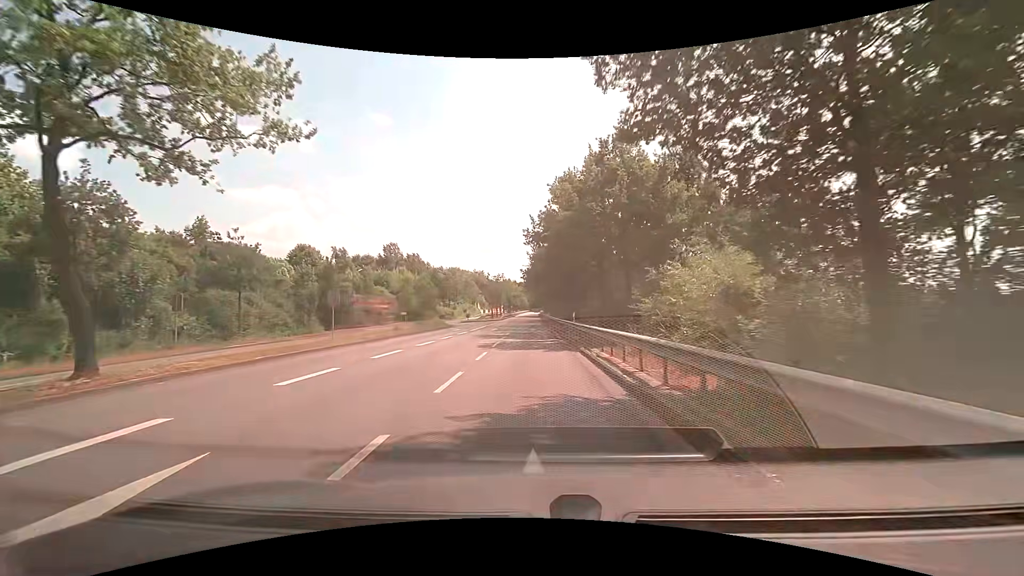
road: secondary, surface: asphalt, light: Day
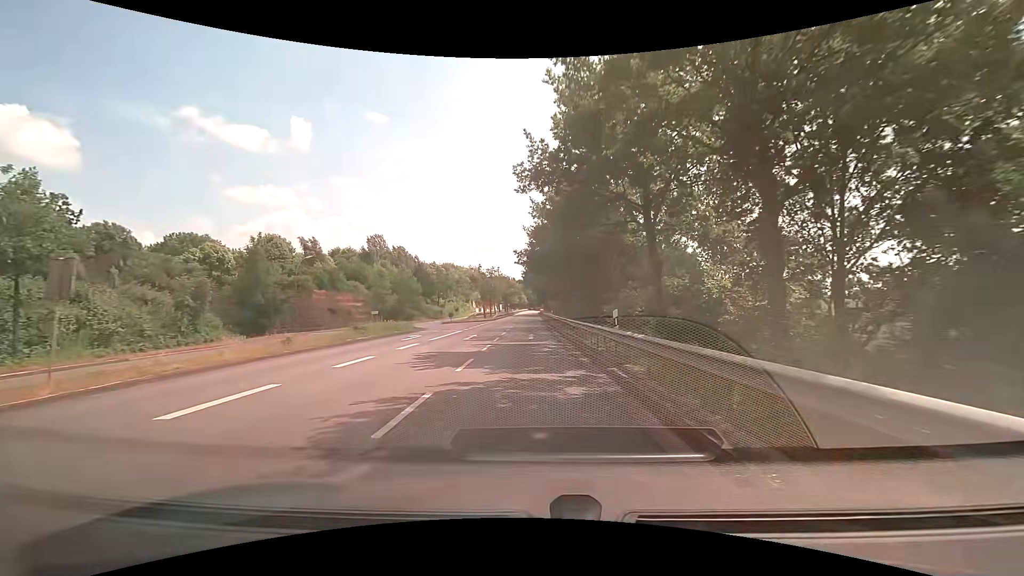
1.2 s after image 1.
(0.0, +15.1) m; 0°
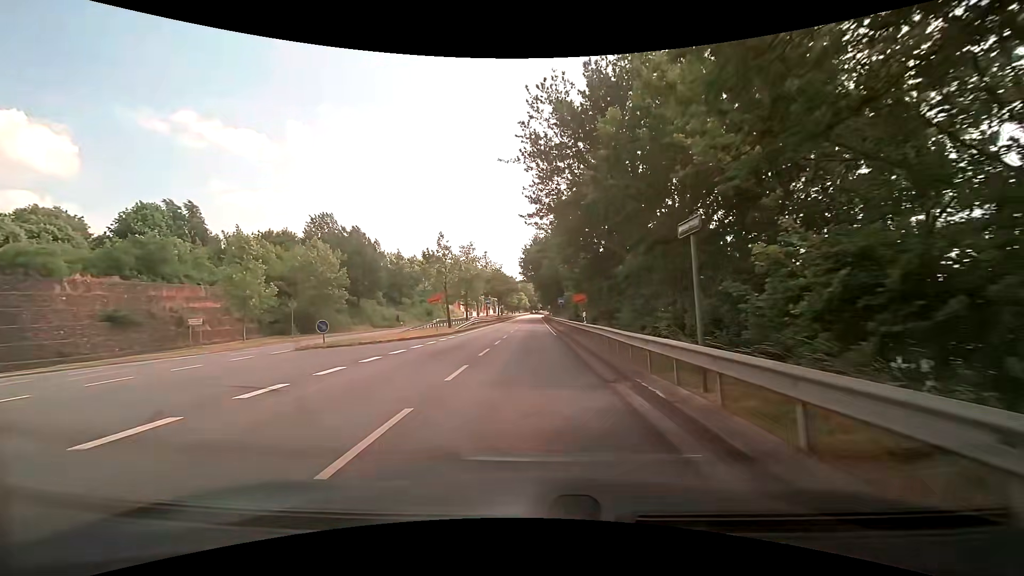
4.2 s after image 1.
(-0.2, +37.5) m; 0°
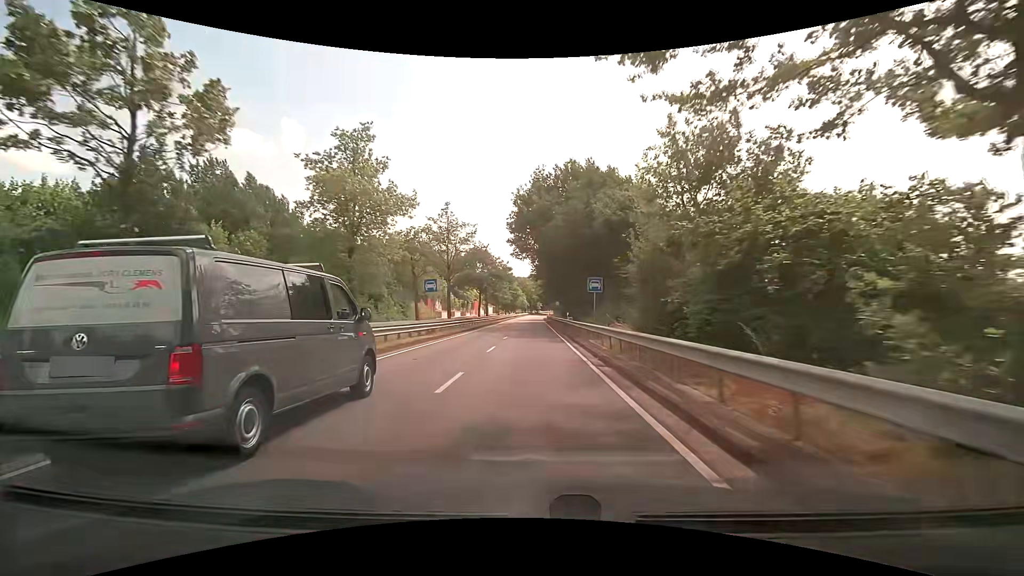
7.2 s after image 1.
(-0.4, +37.8) m; 0°
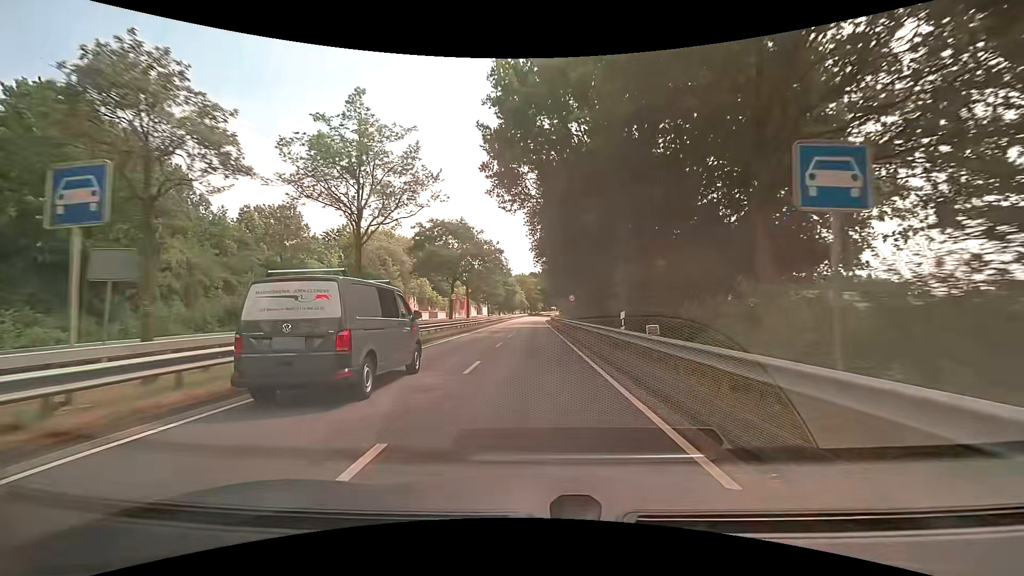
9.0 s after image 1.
(-0.2, +24.3) m; 0°
(0, +10) (0, +20) (0, +30) (0, +40) (0, +50) (0, +60) (0, +70) (0, +80) (0, +90) (0, +100) m
